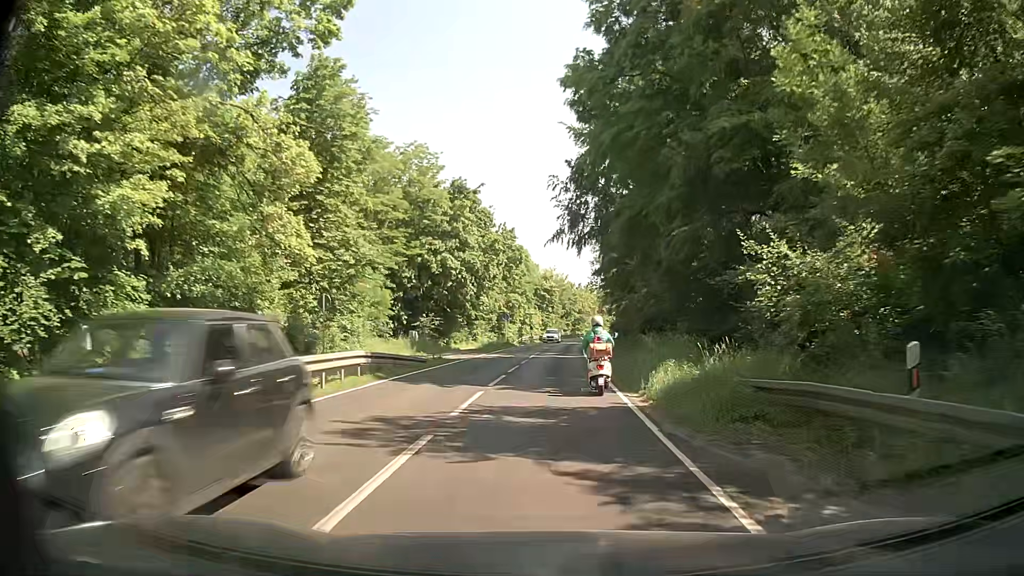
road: secondary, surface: asphalt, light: Day
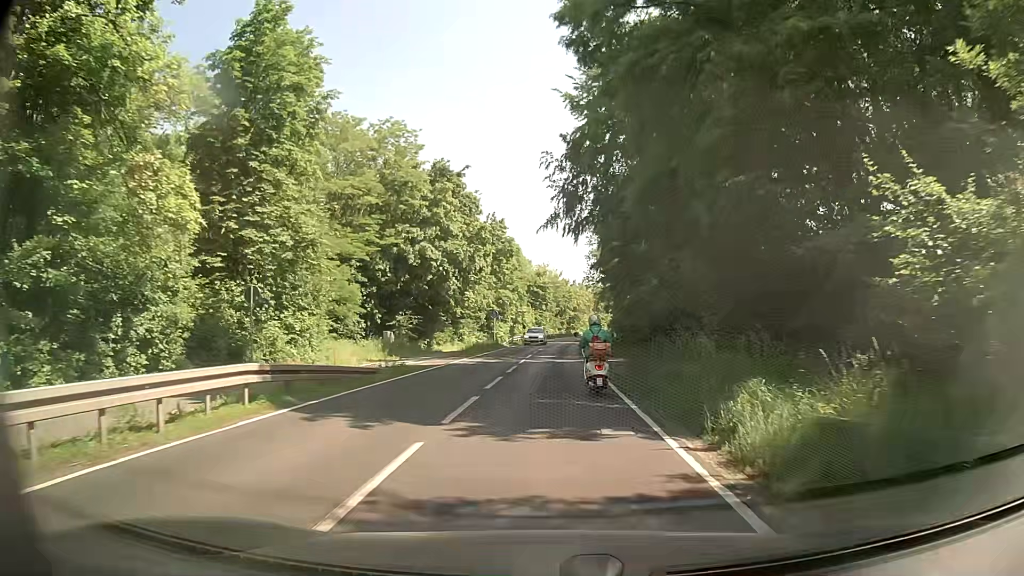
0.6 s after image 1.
(+0.1, +6.5) m; +2°
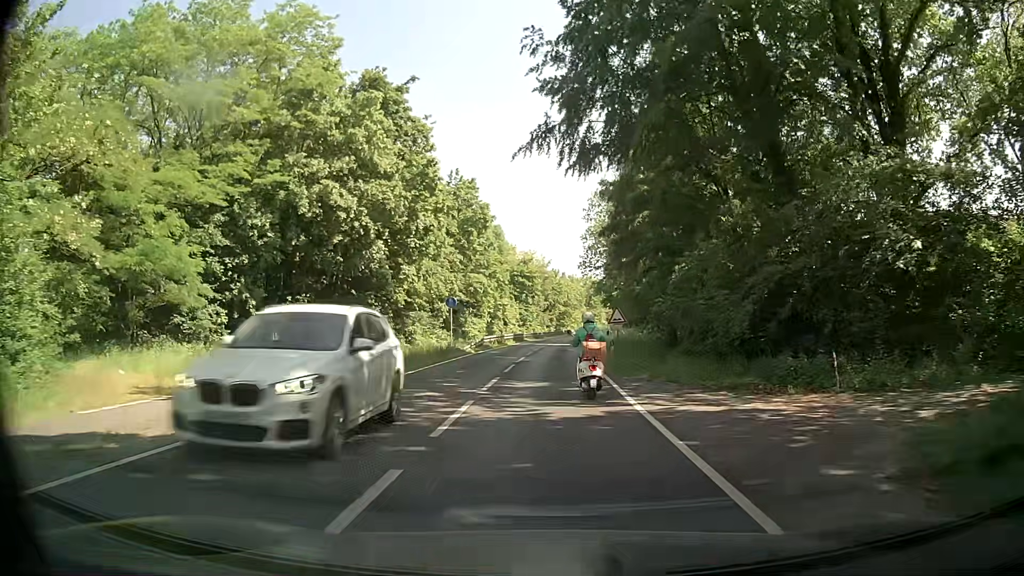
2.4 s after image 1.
(-0.3, +19.4) m; -1°
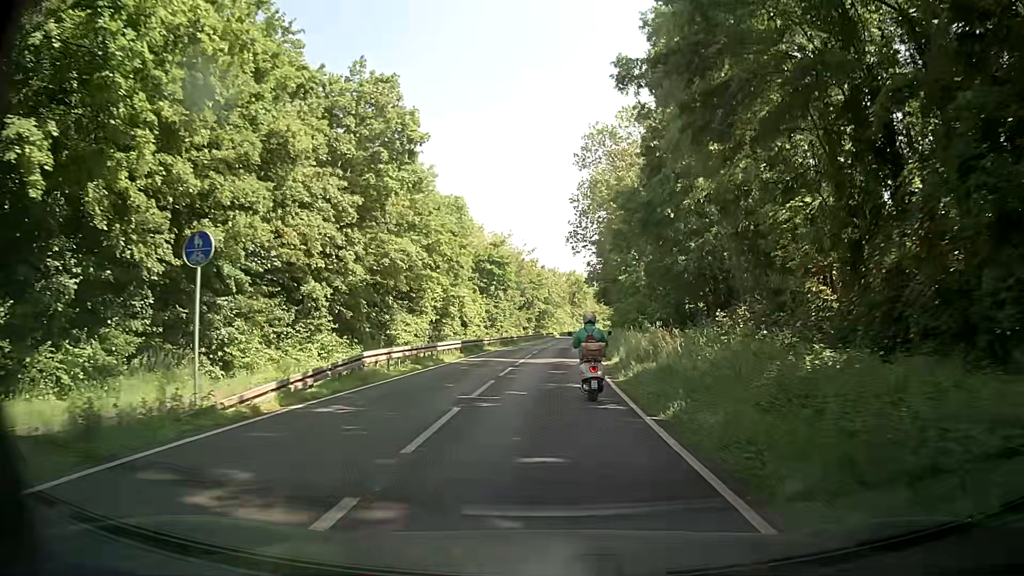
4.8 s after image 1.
(+0.7, +25.2) m; +2°
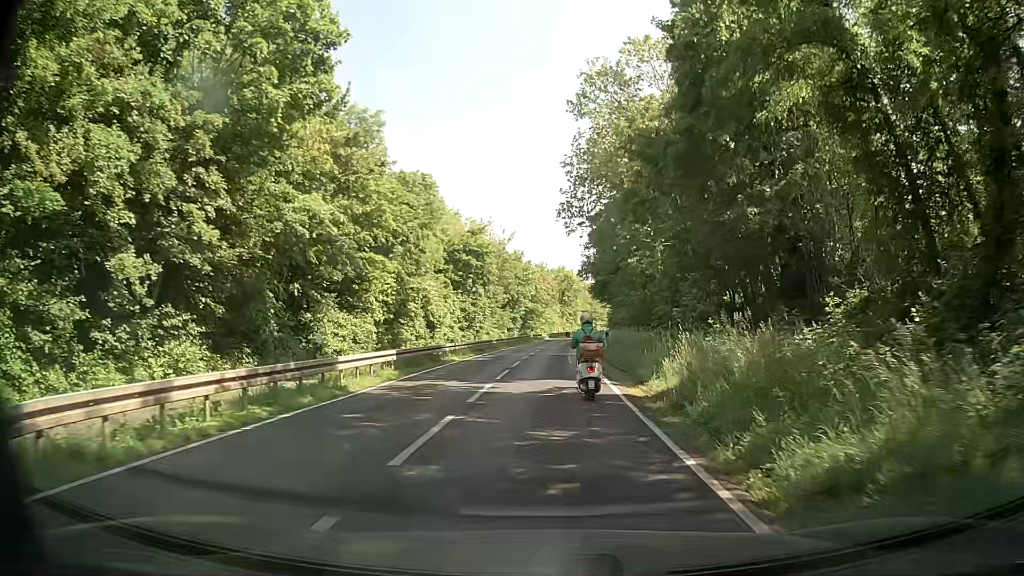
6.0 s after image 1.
(+0.2, +12.5) m; +1°
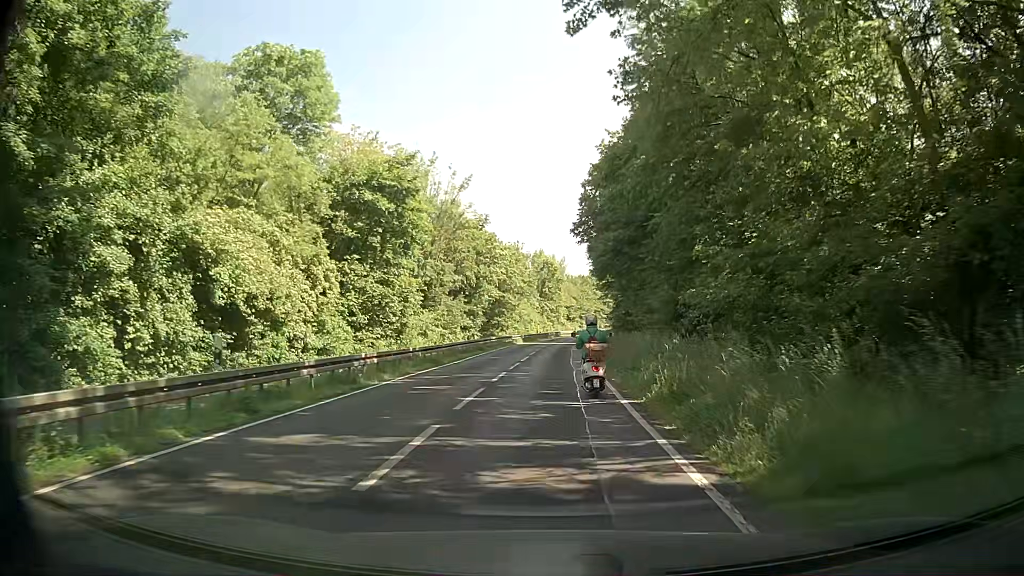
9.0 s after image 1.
(+0.6, +31.1) m; +1°
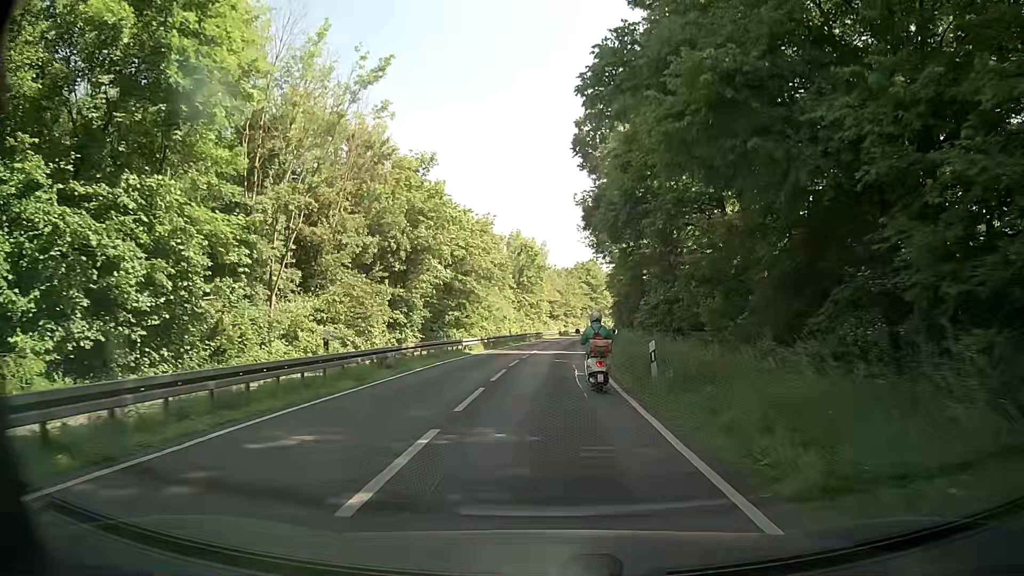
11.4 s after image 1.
(+0.4, +24.8) m; +2°
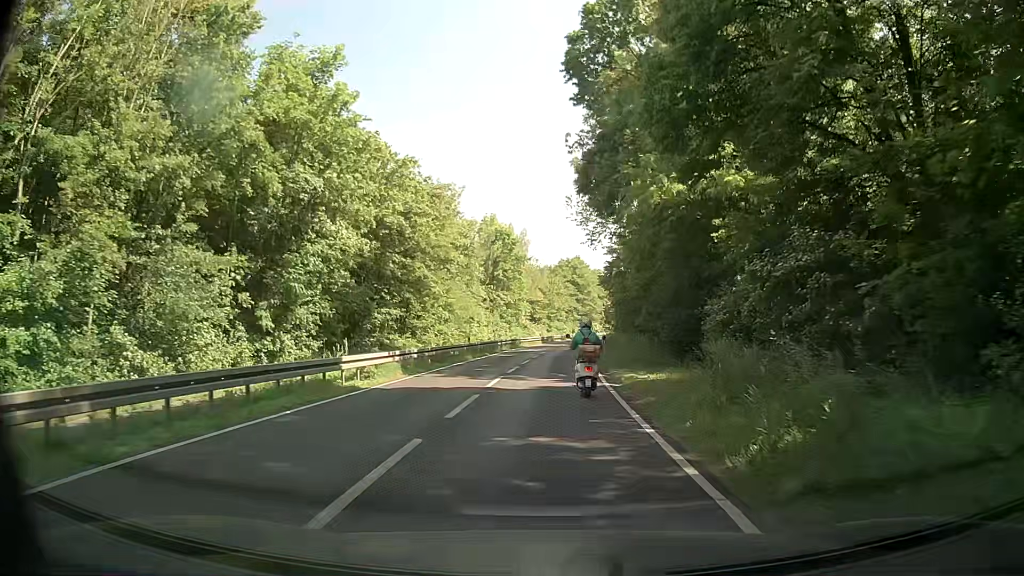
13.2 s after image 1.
(+0.3, +18.4) m; +3°
(0, +10) (0, +20) (0, +30) (+1, +40) (+1, +50) (+2, +60) (+3, +70) (+4, +80) (+5, +90) (+7, +100) m
